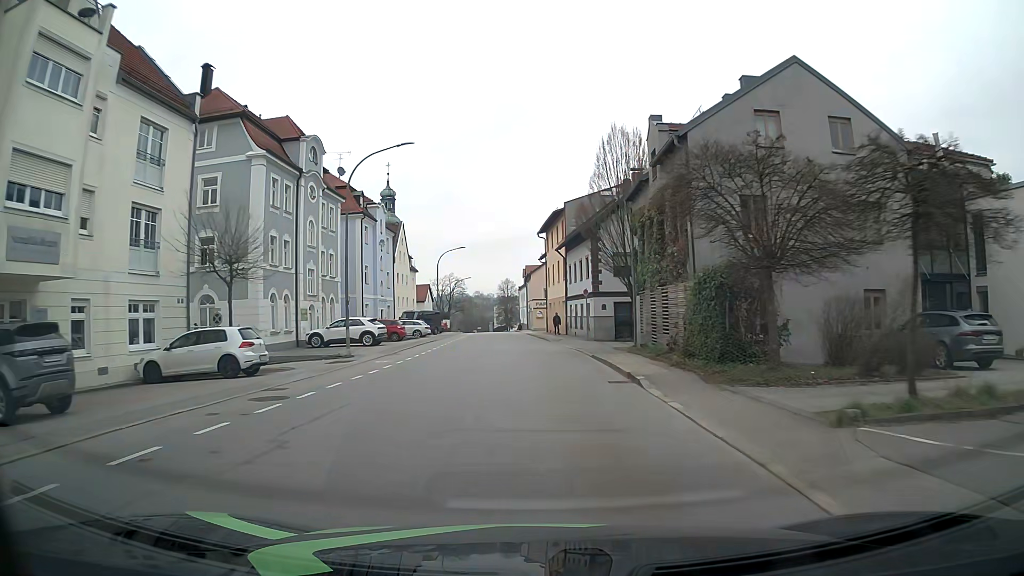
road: tertiary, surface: asphalt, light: Day
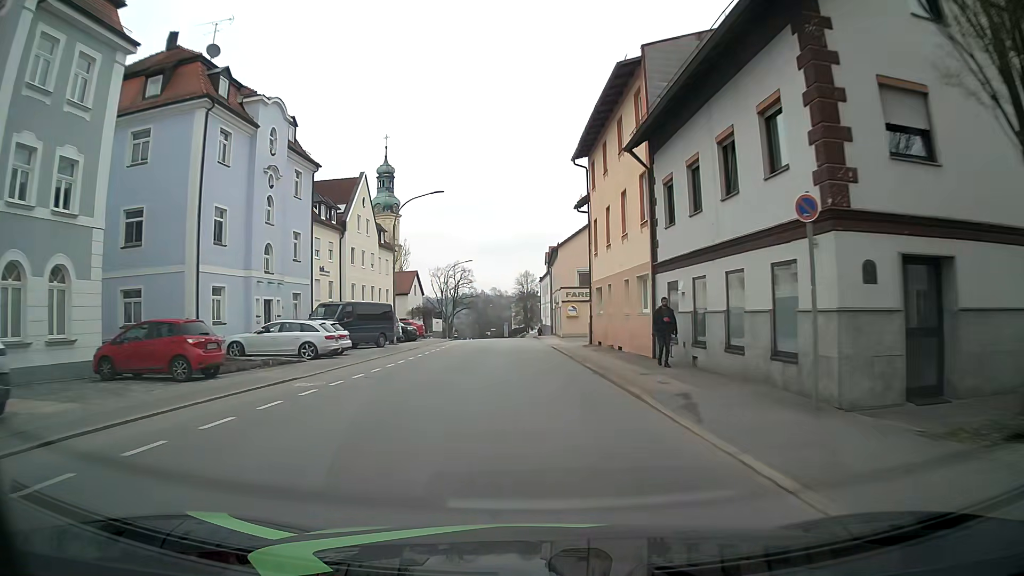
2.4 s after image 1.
(-0.4, +30.4) m; -2°
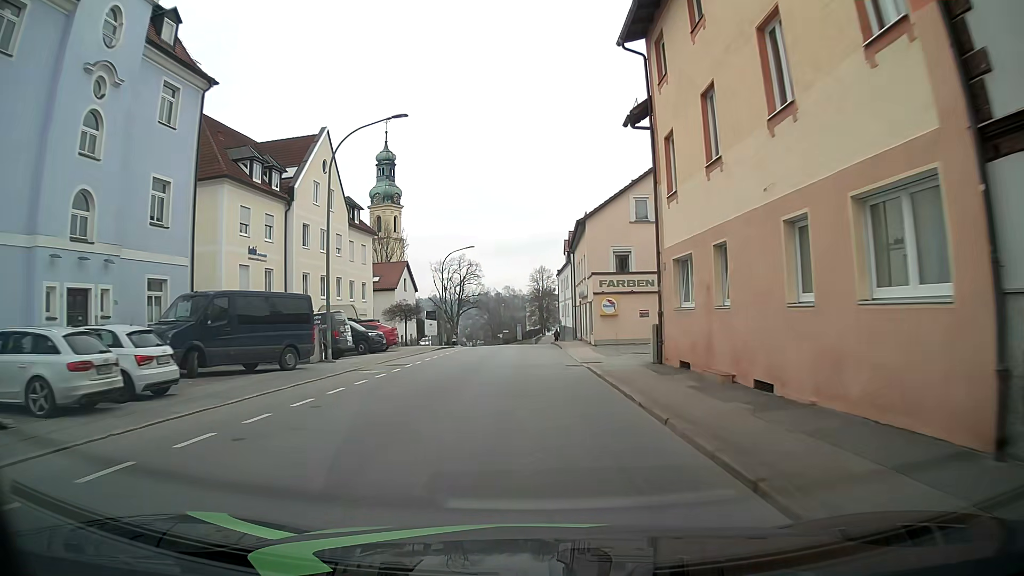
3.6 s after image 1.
(-0.1, +15.2) m; -1°
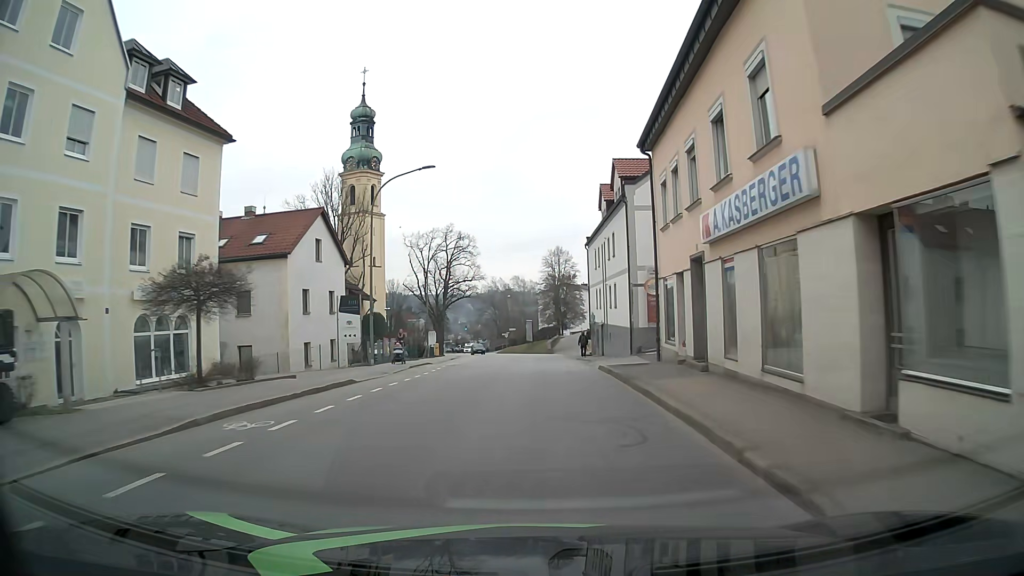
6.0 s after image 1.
(-0.5, +30.5) m; -1°
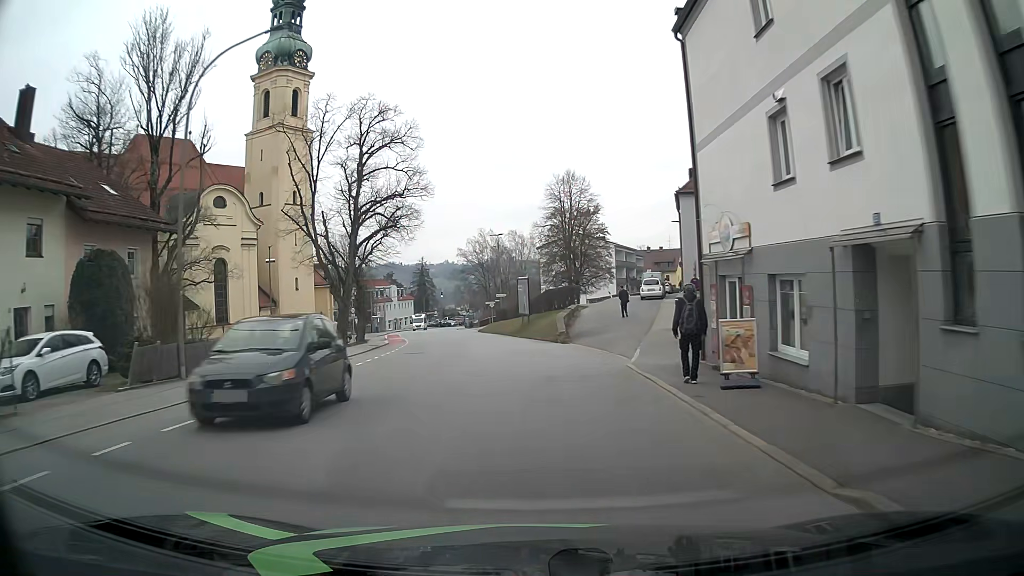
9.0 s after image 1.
(+0.6, +38.7) m; 0°
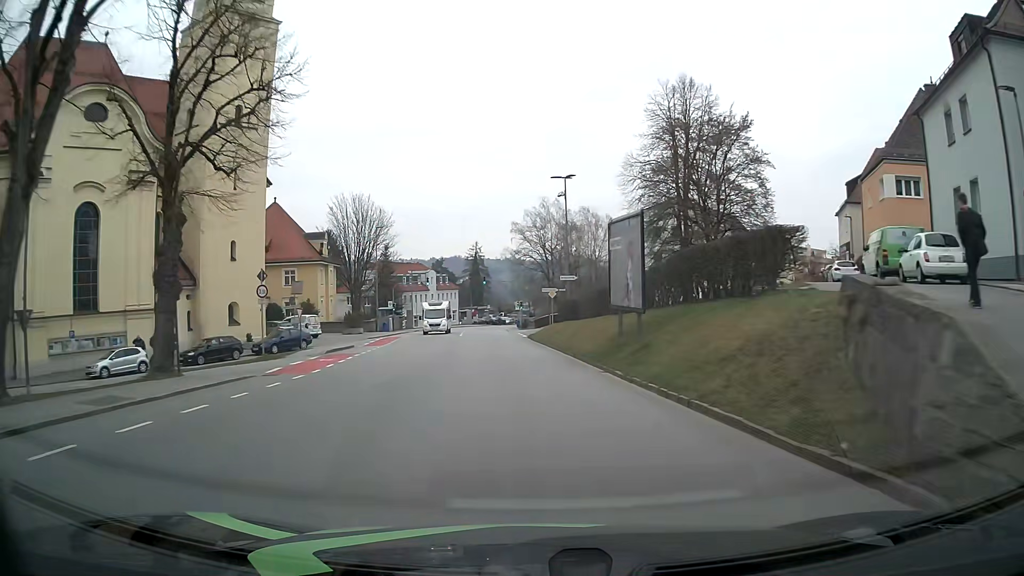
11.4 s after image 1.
(-1.4, +31.0) m; -6°
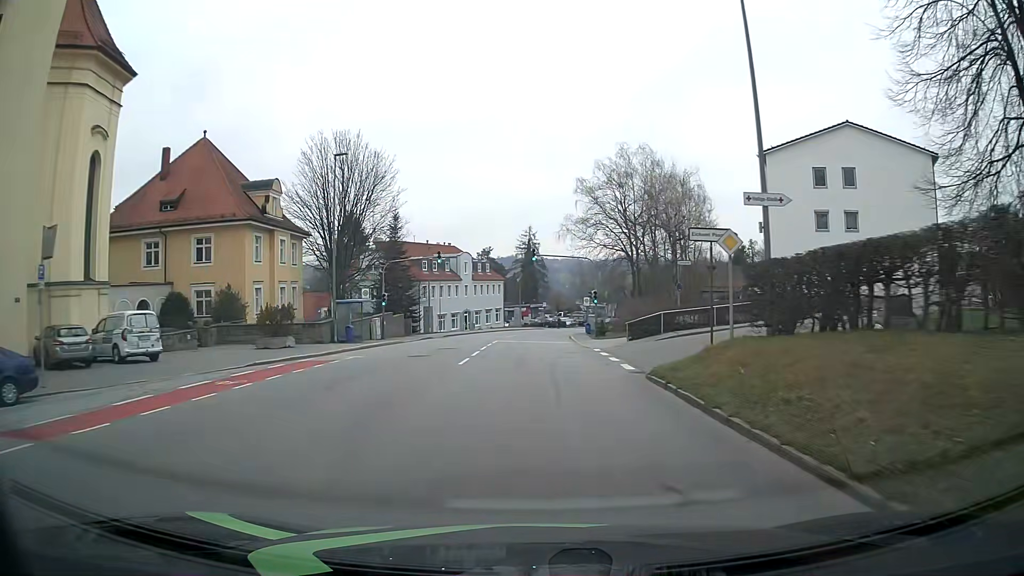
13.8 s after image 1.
(-1.4, +30.5) m; -5°
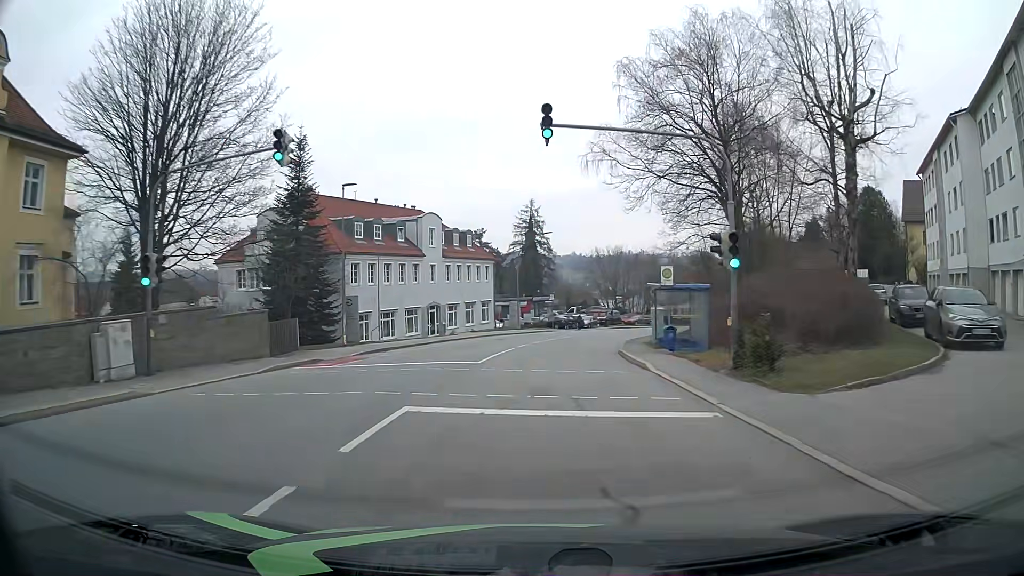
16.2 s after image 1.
(-0.2, +30.5) m; 0°
(0, +10) (0, +20) (+1, +30) (+3, +40) (+5, +50) (+8, +59) (+13, +68) (+18, +77) (+24, +85) (+30, +92) m
